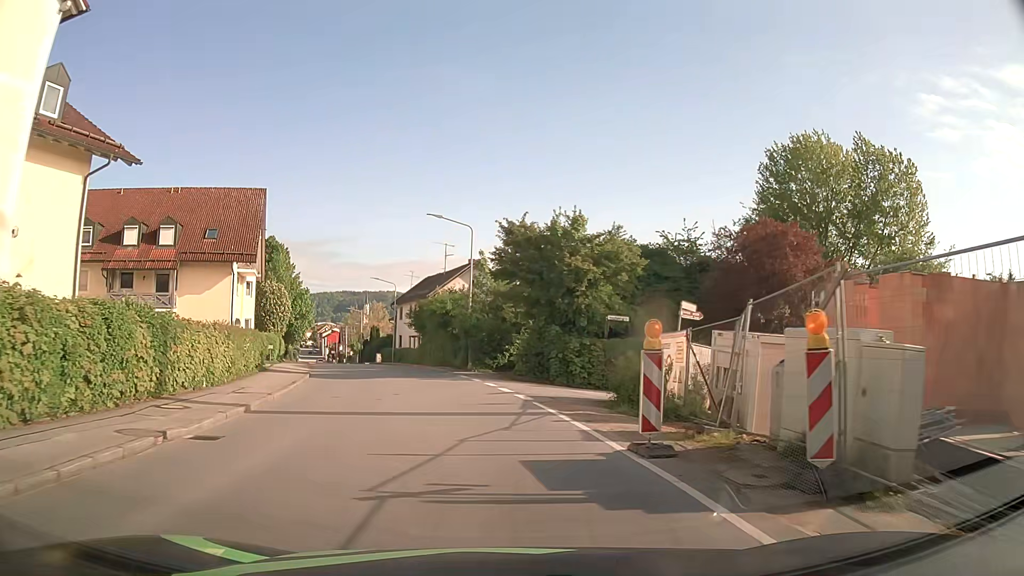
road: tertiary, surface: asphalt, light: Day
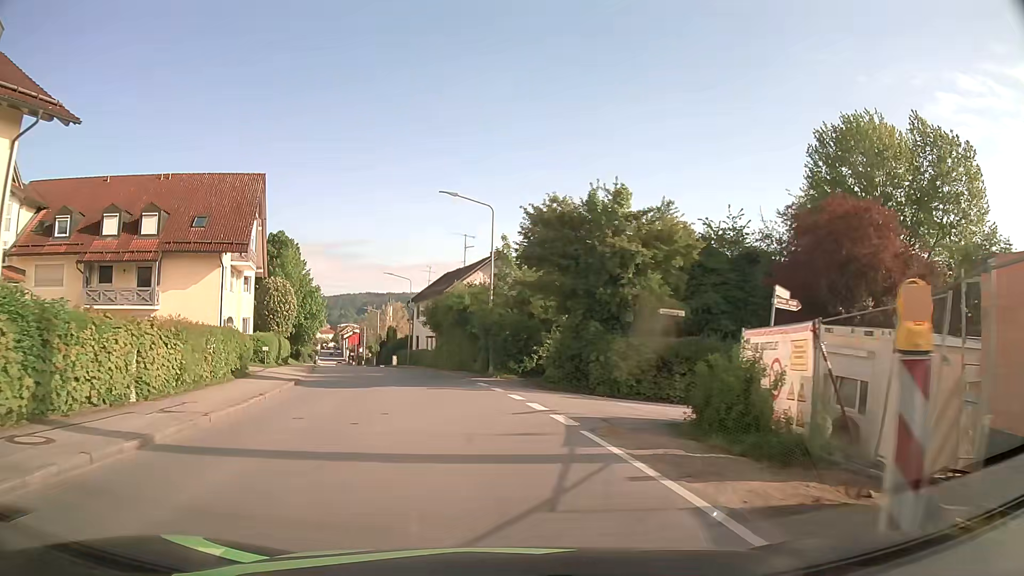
(-0.1, +5.3) m; -2°
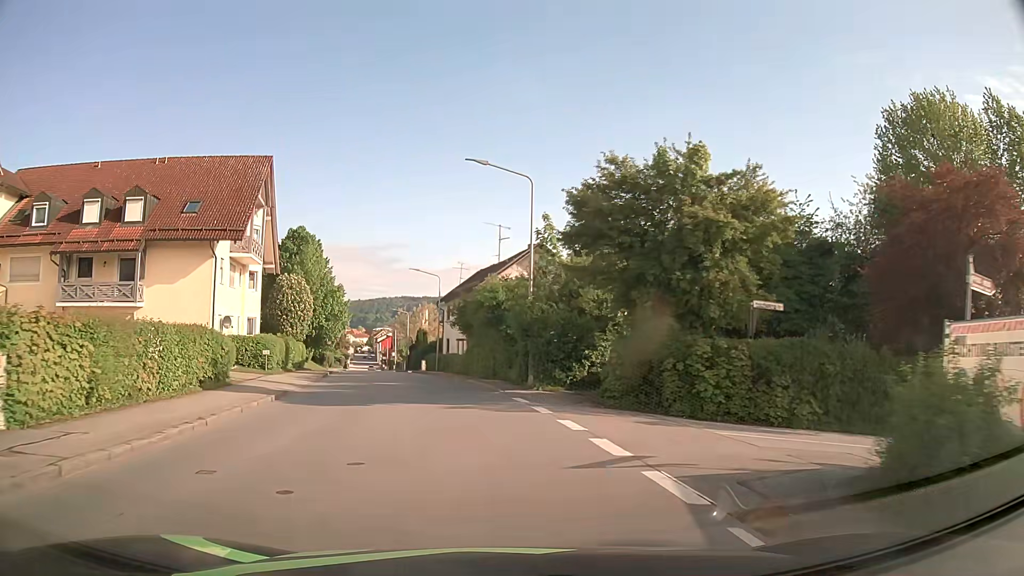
(-0.2, +5.7) m; -3°
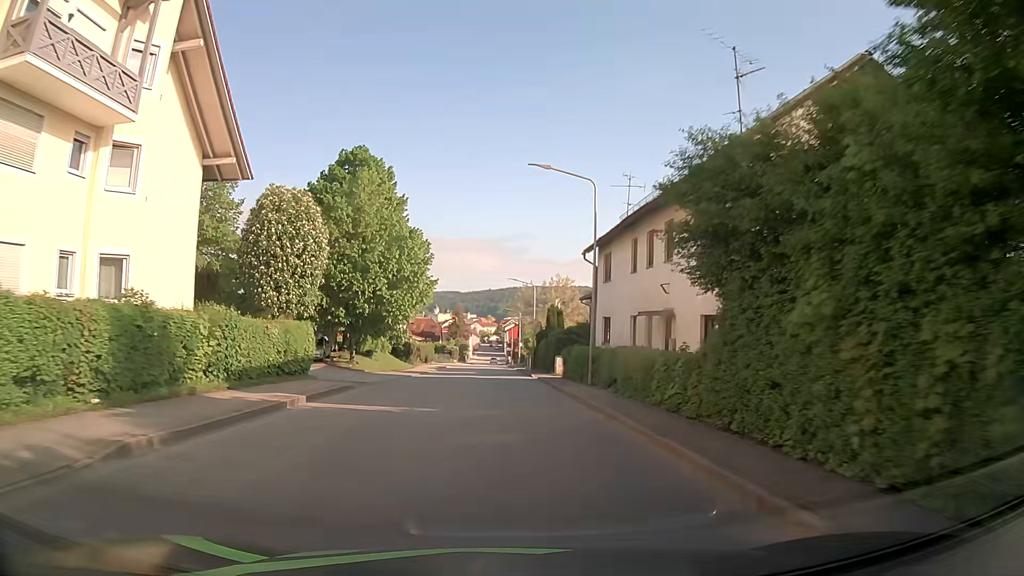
(-3.2, +27.7) m; -11°
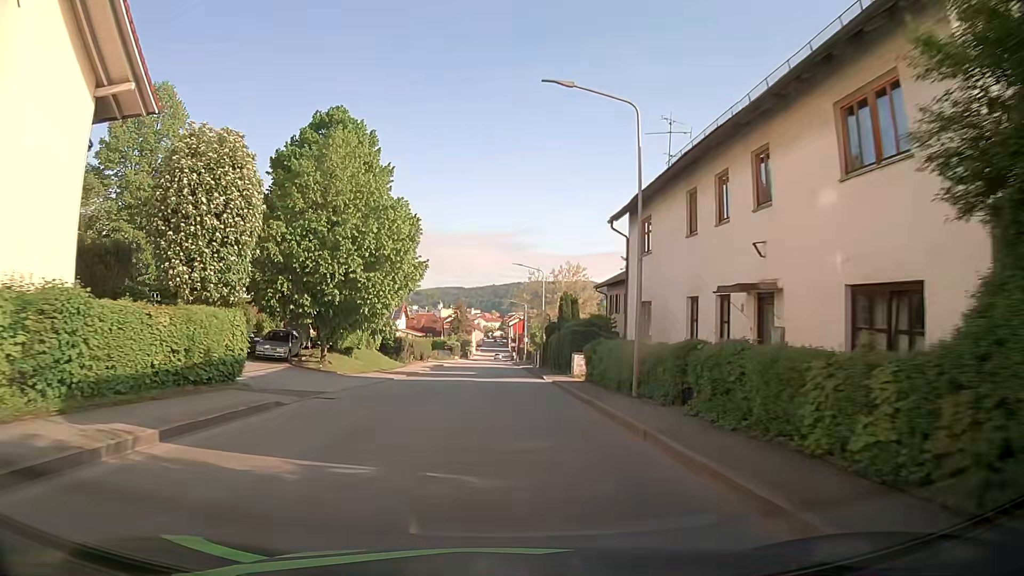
(0.0, +7.5) m; 0°
